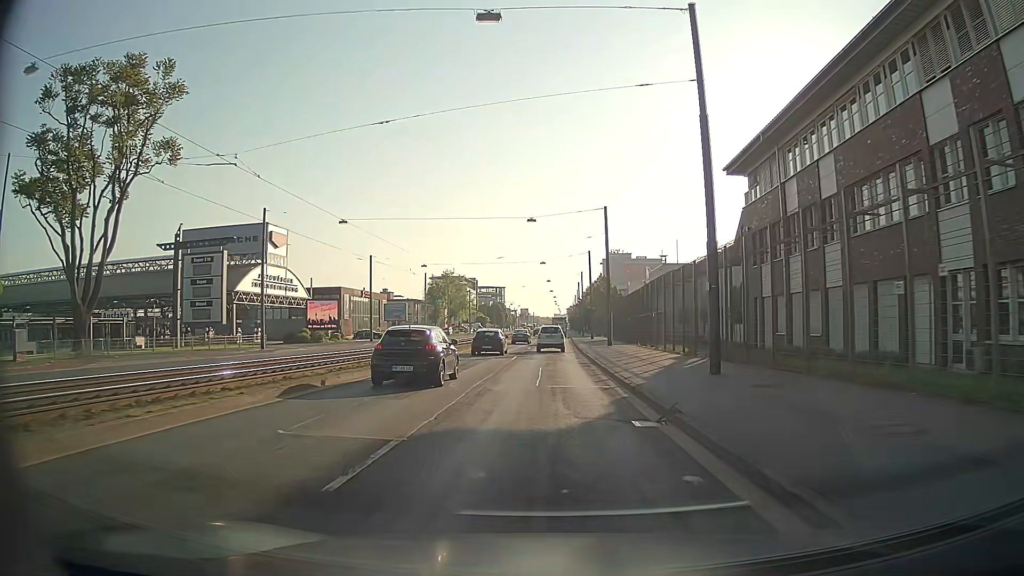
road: primary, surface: asphalt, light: Day
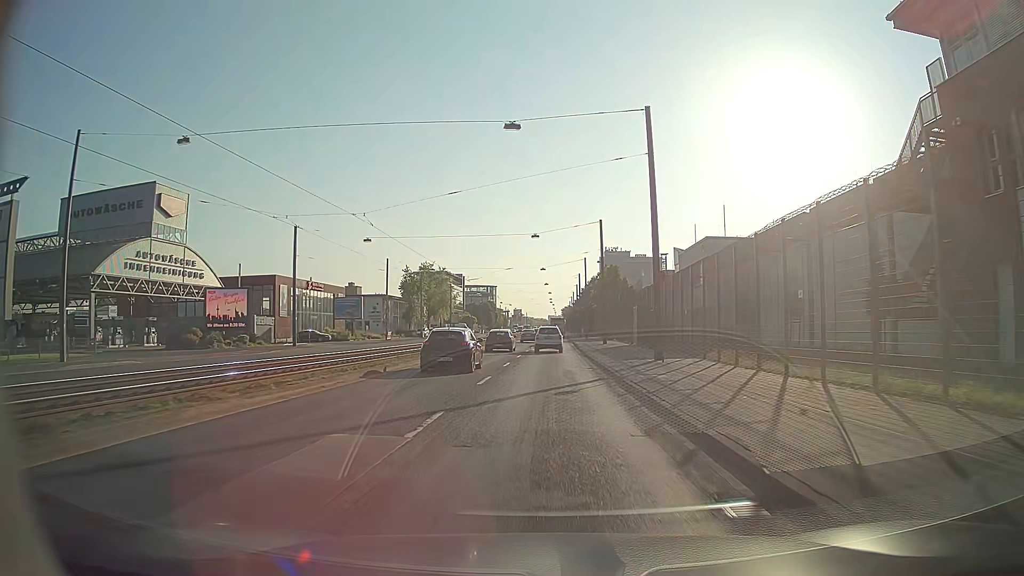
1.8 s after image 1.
(+0.2, +24.1) m; +1°
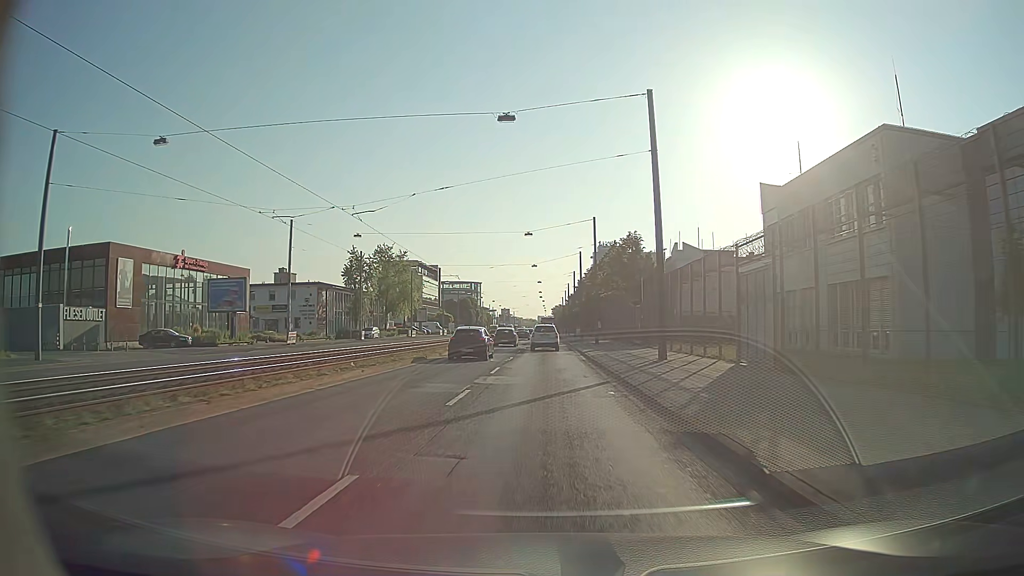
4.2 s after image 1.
(0.0, +32.3) m; 0°
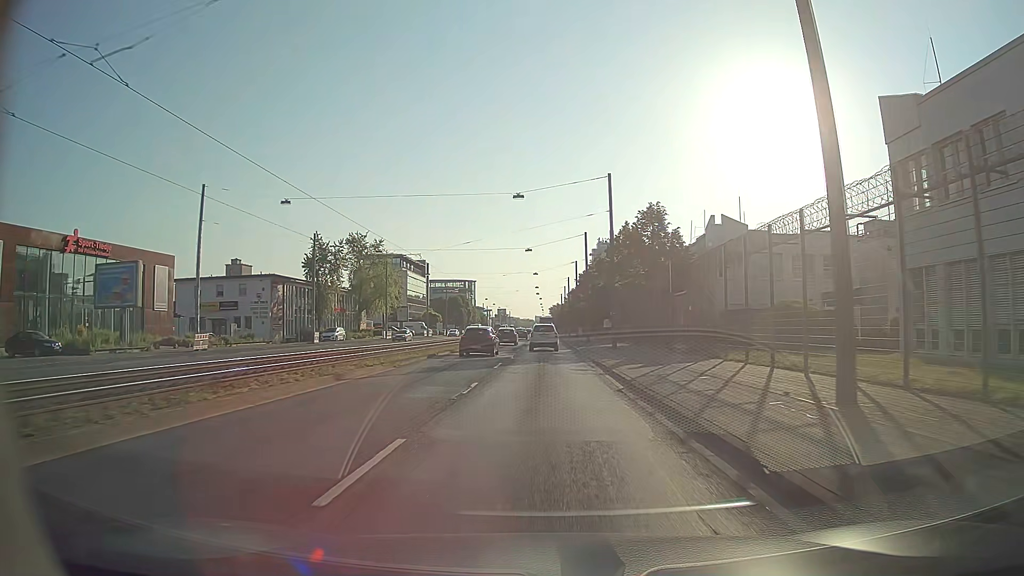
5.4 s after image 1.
(+0.1, +16.2) m; 0°
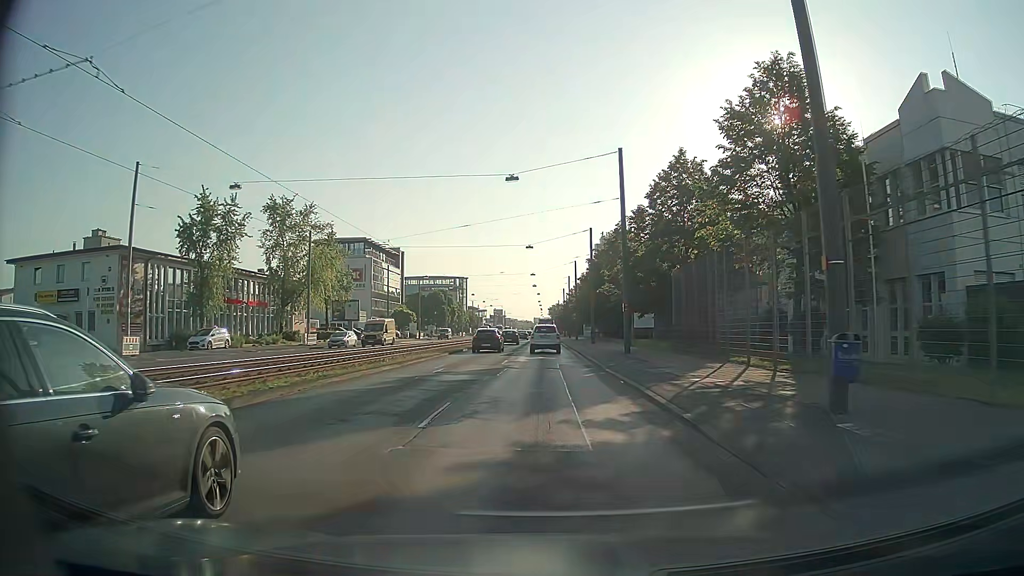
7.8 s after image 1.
(0.0, +31.6) m; 0°
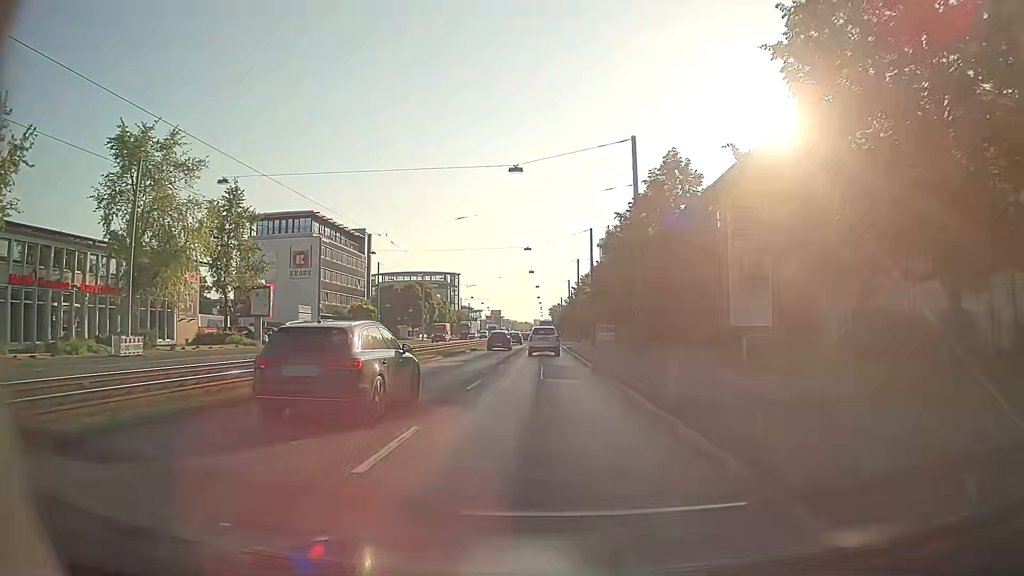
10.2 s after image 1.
(-0.1, +30.3) m; 0°
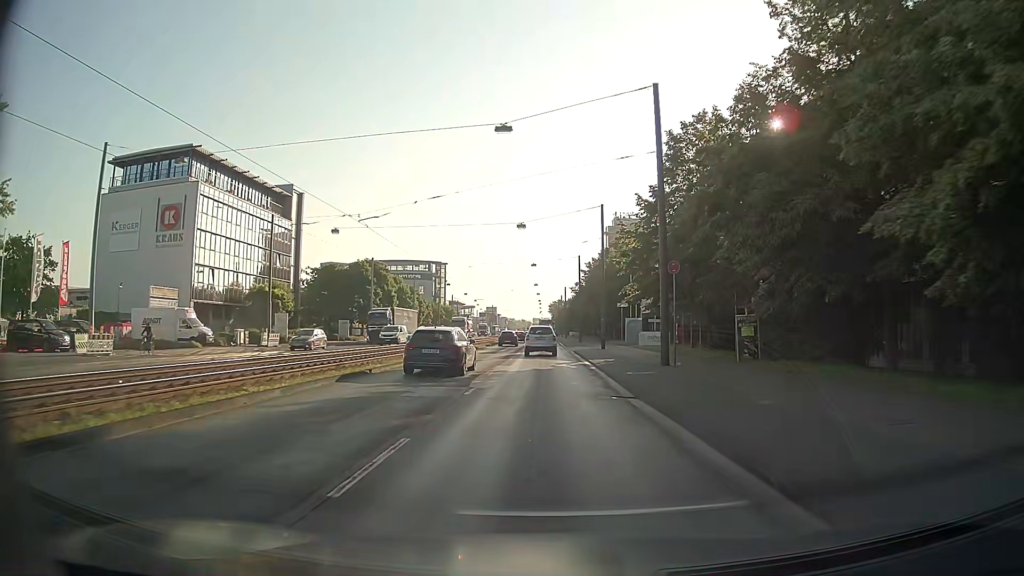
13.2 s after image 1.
(-0.2, +36.8) m; 0°
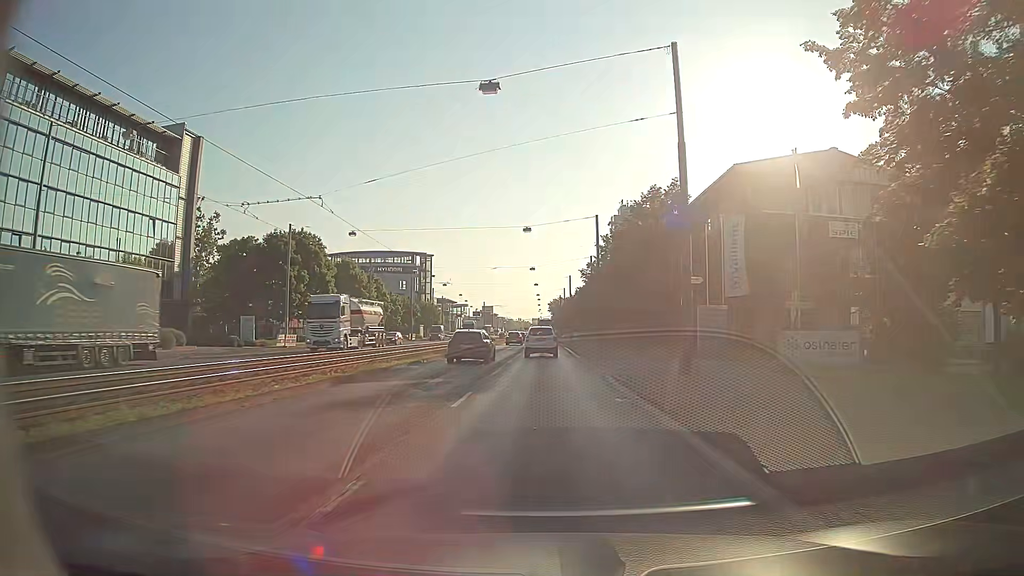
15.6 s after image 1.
(0.0, +29.3) m; 0°
(0, +10) (0, +20) (0, +30) (0, +40) (-1, +50) (-1, +60) (-2, +70) (-3, +80) (-4, +90) (-4, +100) m
